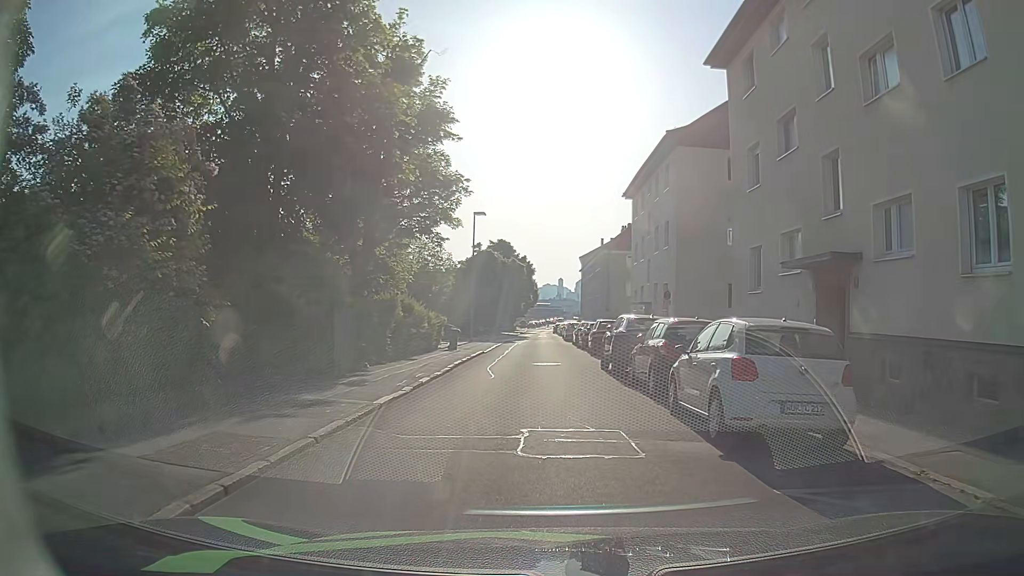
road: residential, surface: asphalt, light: Day
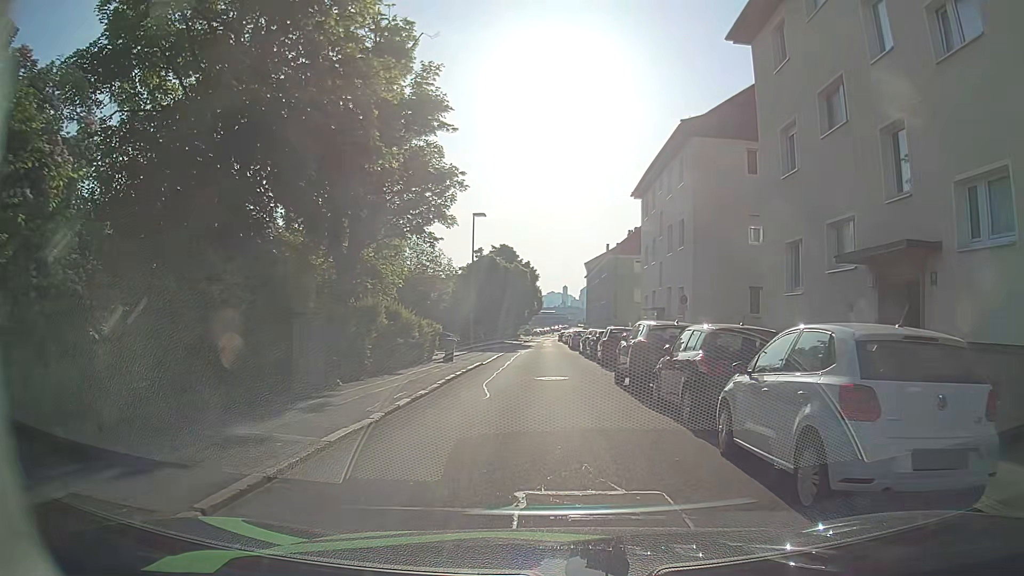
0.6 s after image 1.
(0.0, +2.7) m; 0°
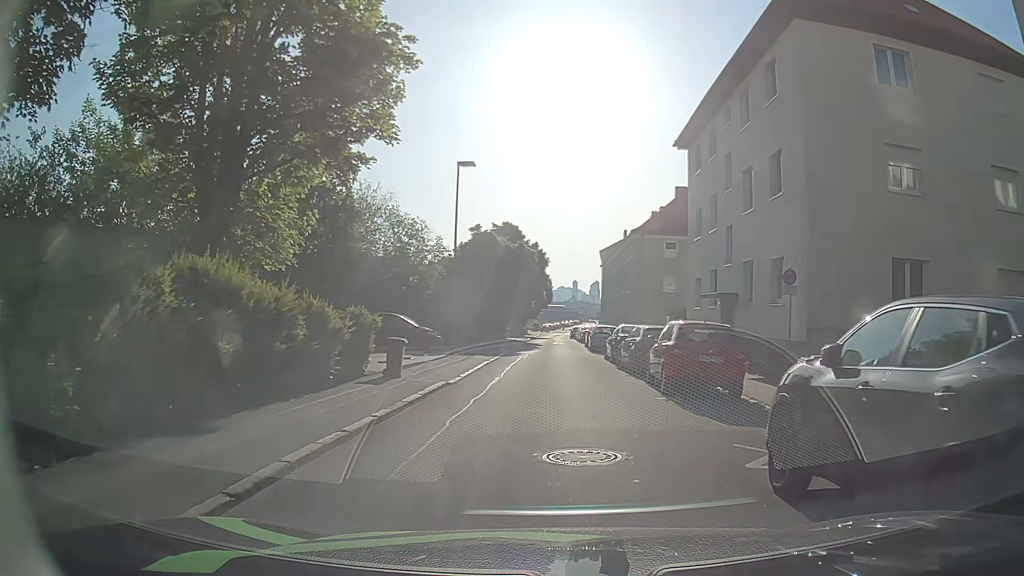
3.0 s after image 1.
(-0.3, +11.6) m; 0°
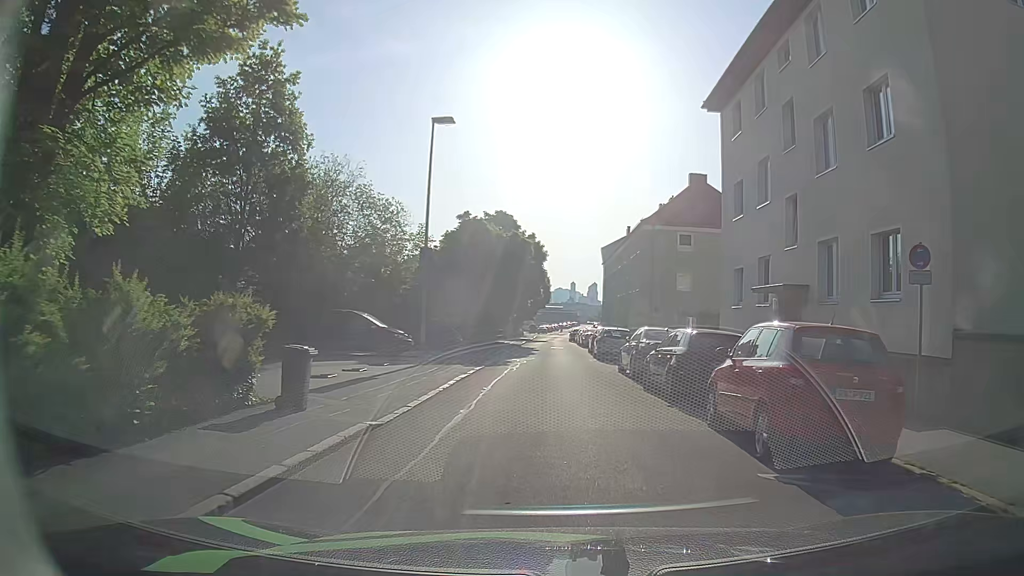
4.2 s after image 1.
(-0.1, +6.5) m; -2°
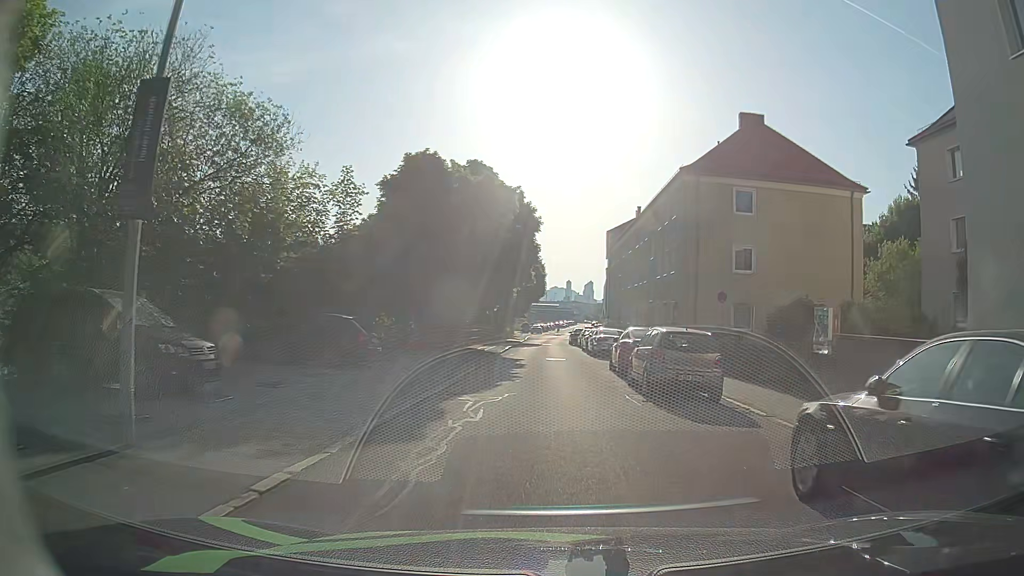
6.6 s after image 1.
(+0.2, +16.1) m; +1°
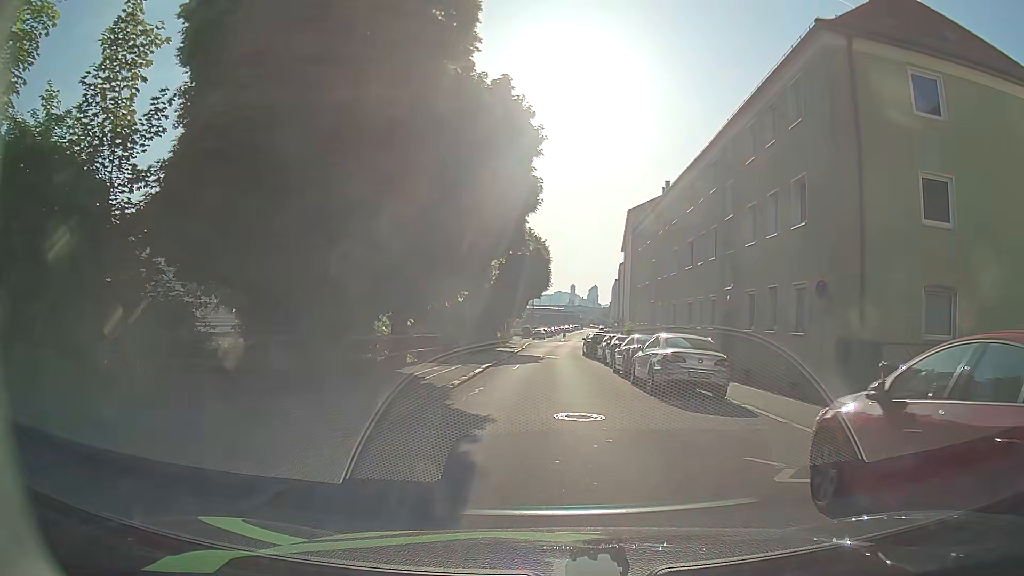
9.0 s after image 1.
(-0.2, +17.0) m; 0°
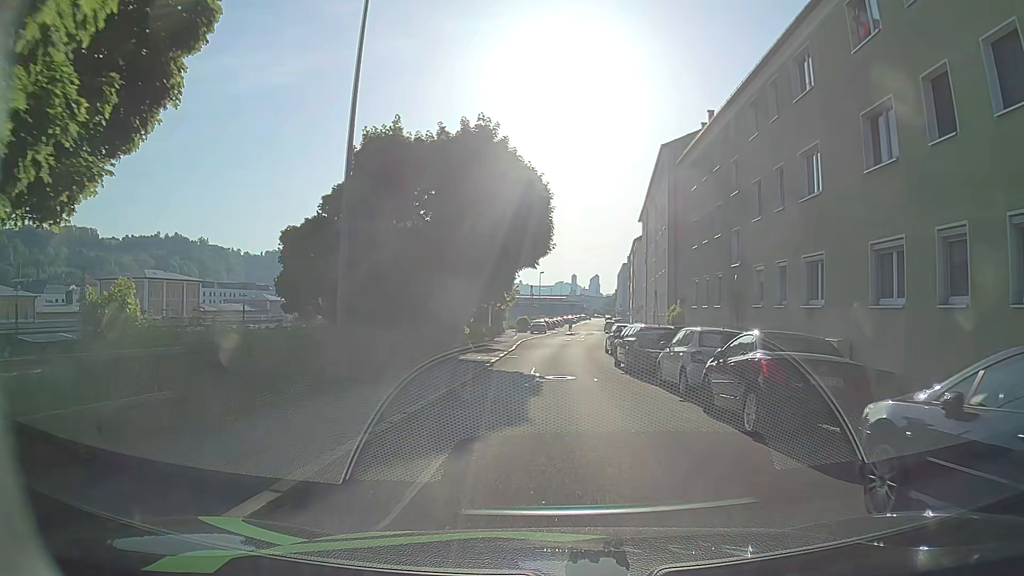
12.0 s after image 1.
(0.0, +19.3) m; -1°
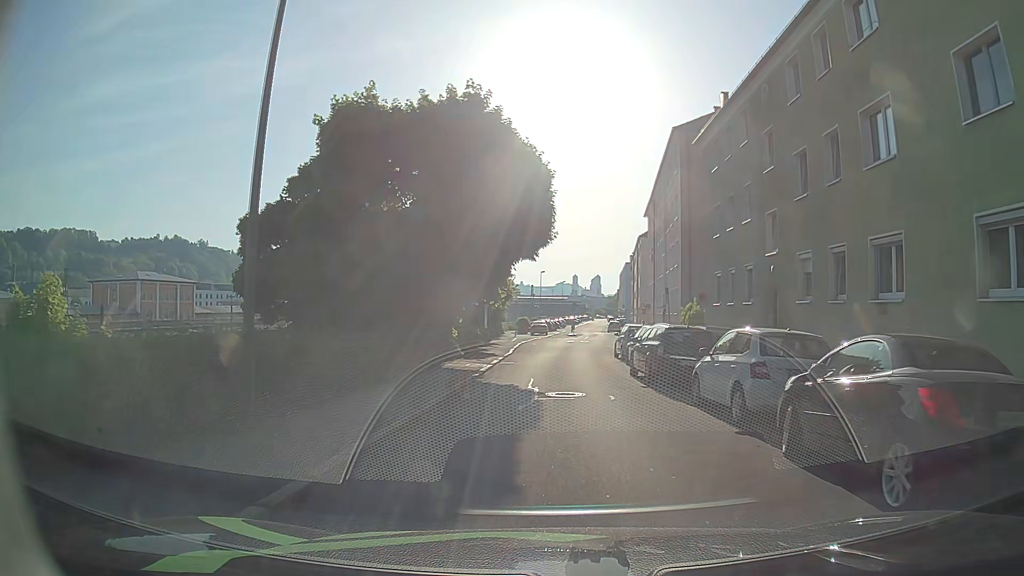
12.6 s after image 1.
(+0.1, +4.0) m; +2°
